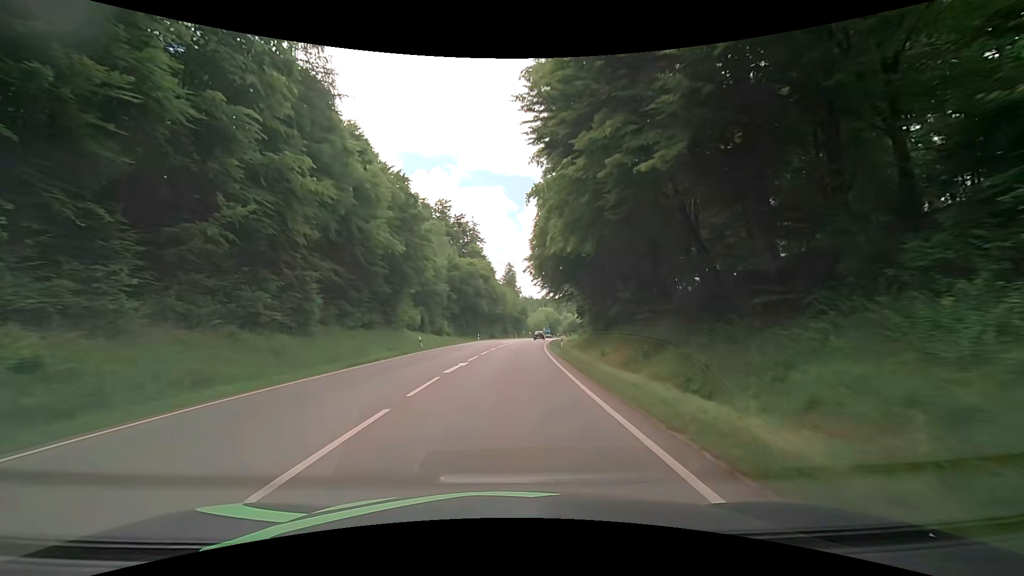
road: secondary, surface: asphalt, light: Day
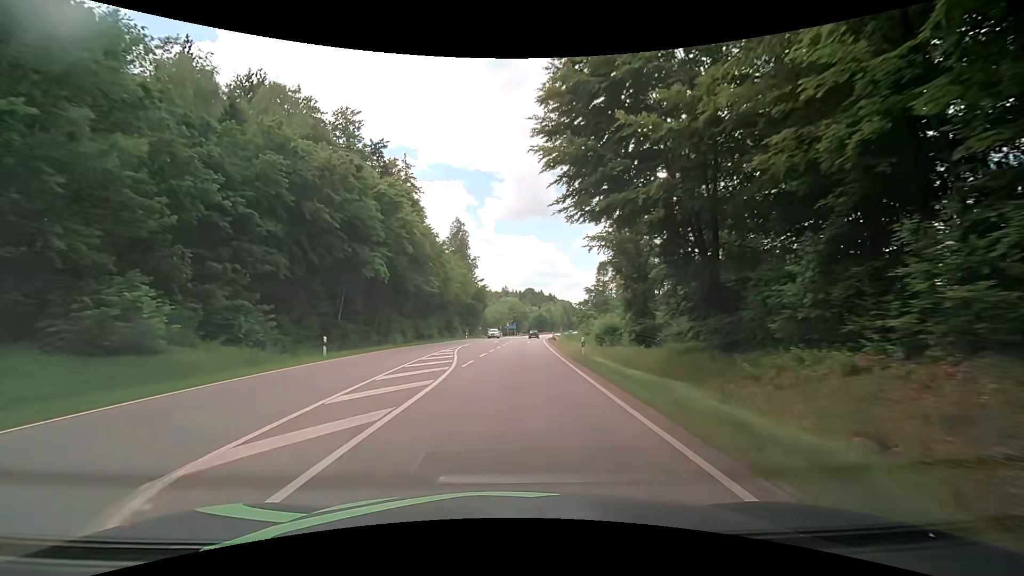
(+2.0, +54.0) m; +4°
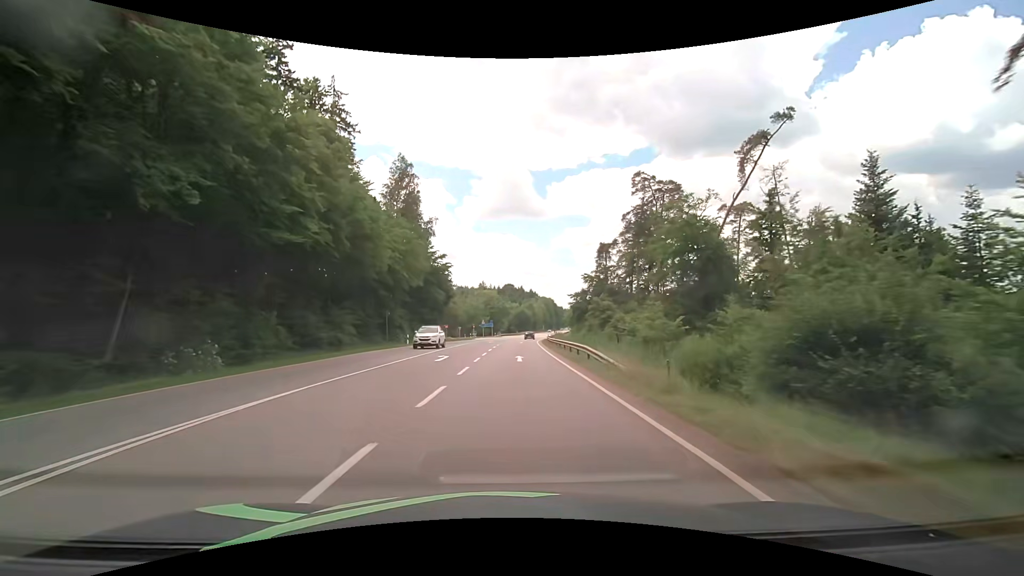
(+0.9, +32.5) m; +3°
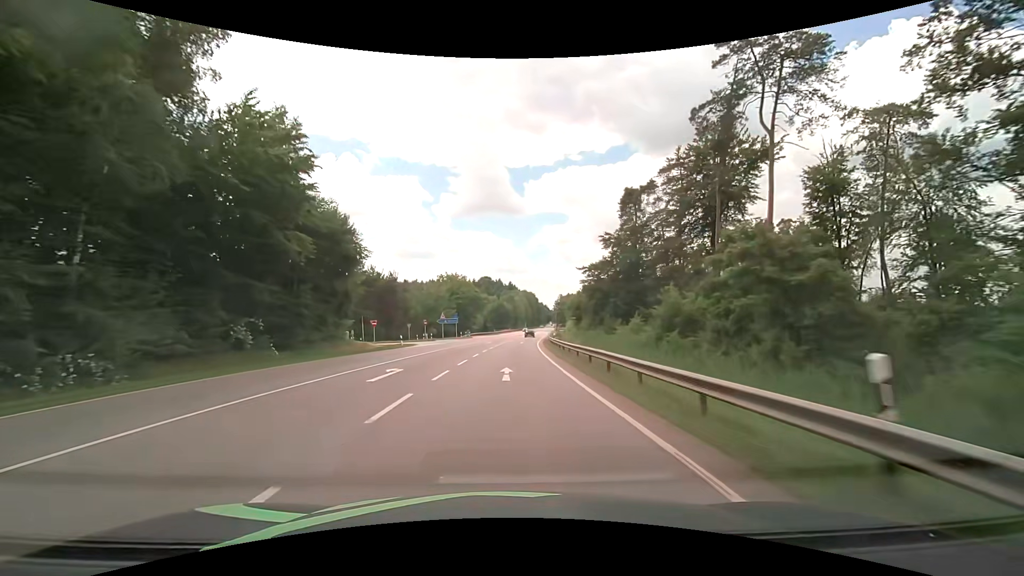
(+0.5, +43.2) m; +2°
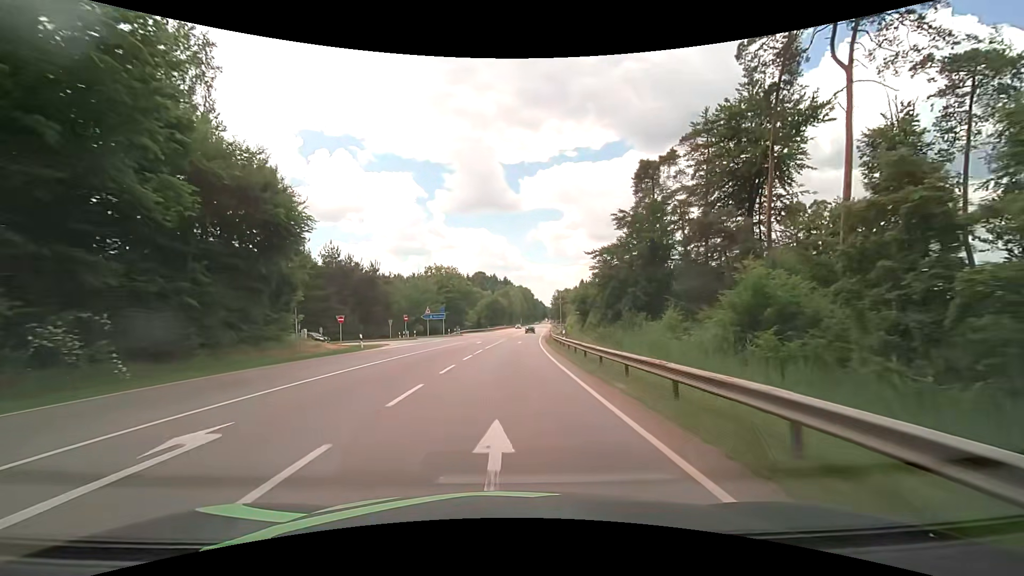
(0.0, +10.8) m; 0°
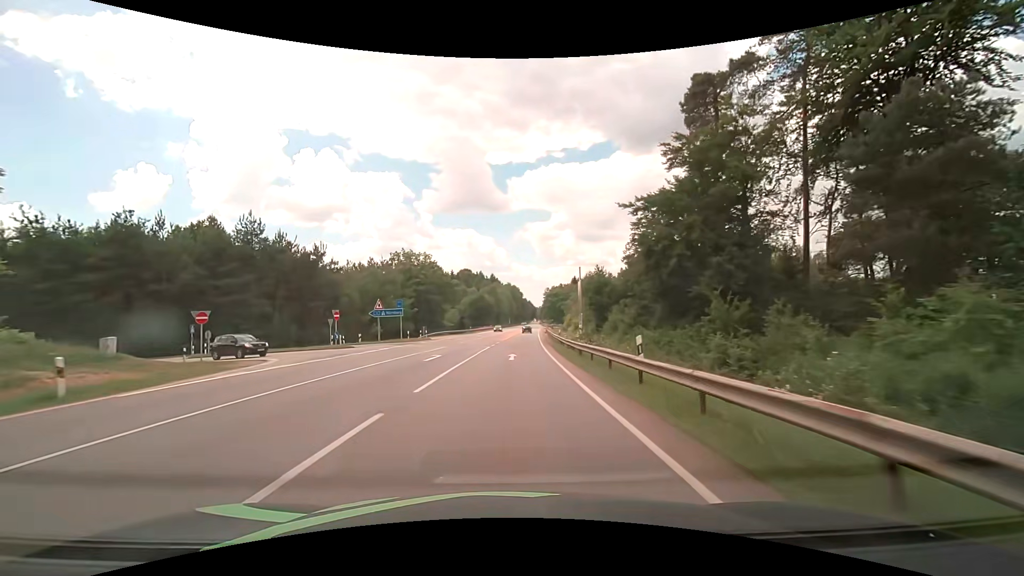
(+0.2, +21.7) m; +1°
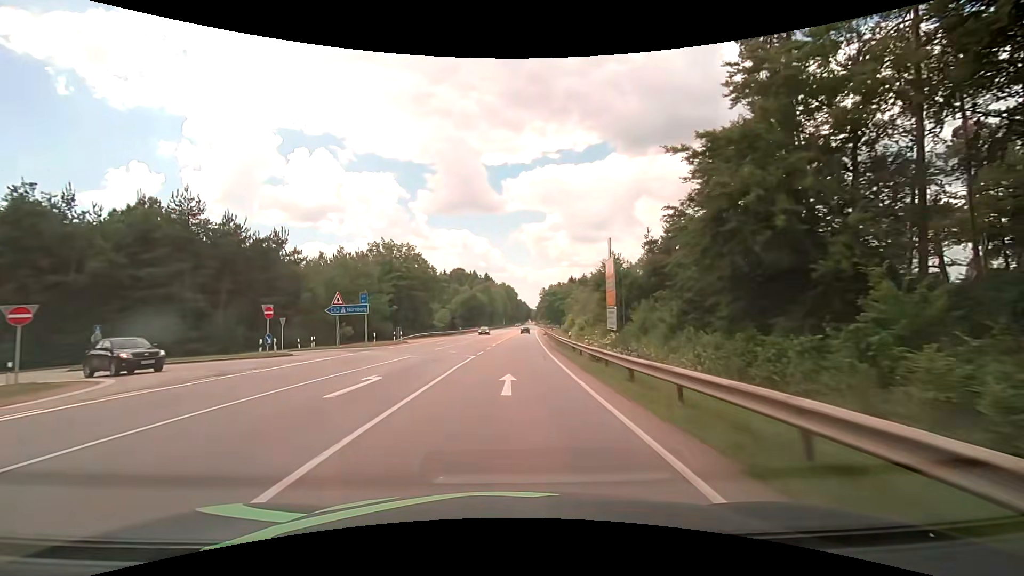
(+0.1, +10.8) m; +1°
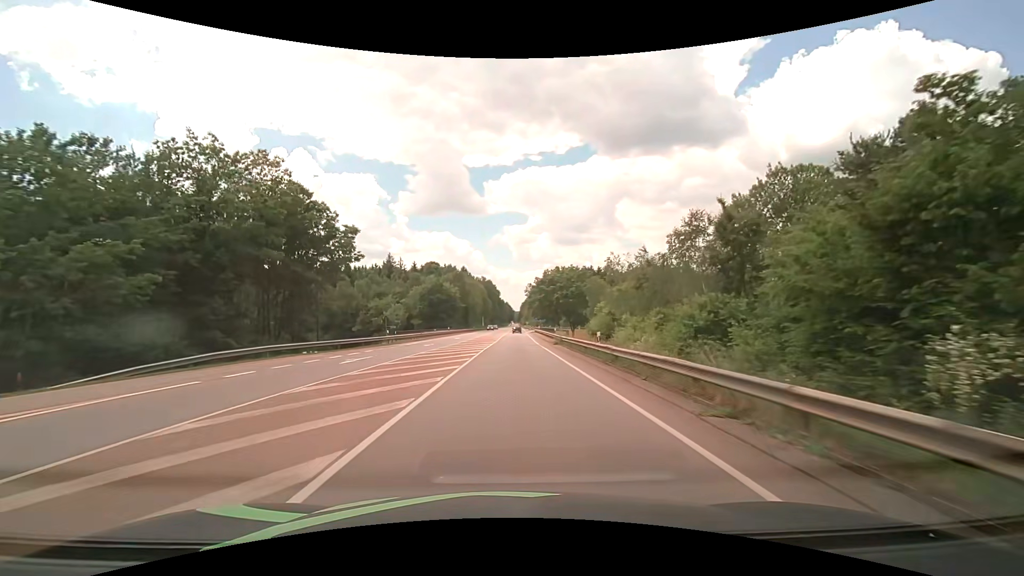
(+0.8, +43.1) m; +2°
(0, +10) (0, +20) (0, +30) (+1, +40) (+1, +50) (+1, +60) (+1, +70) (+1, +80) (+2, +90) (+2, +100) m
